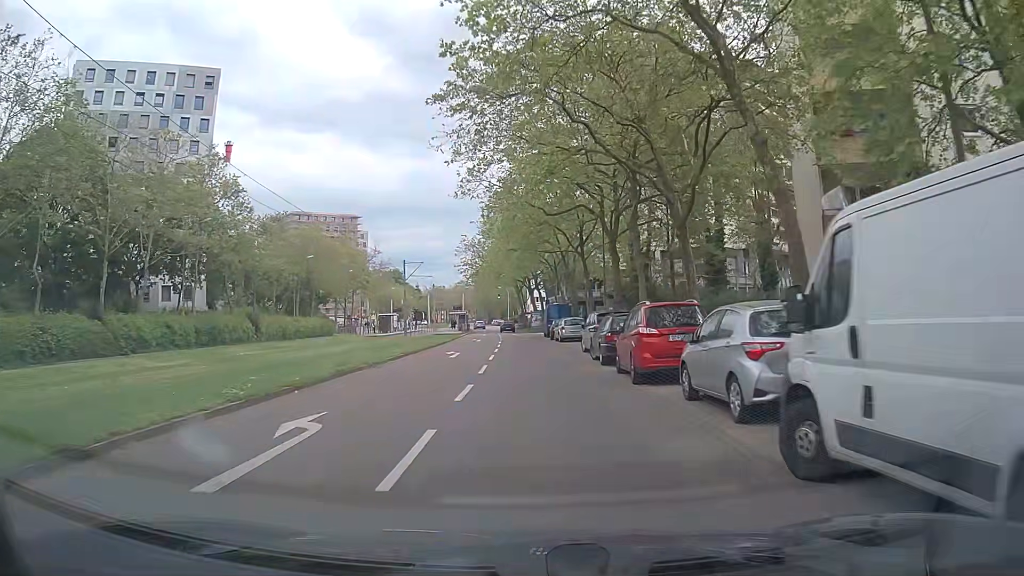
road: tertiary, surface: asphalt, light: Day
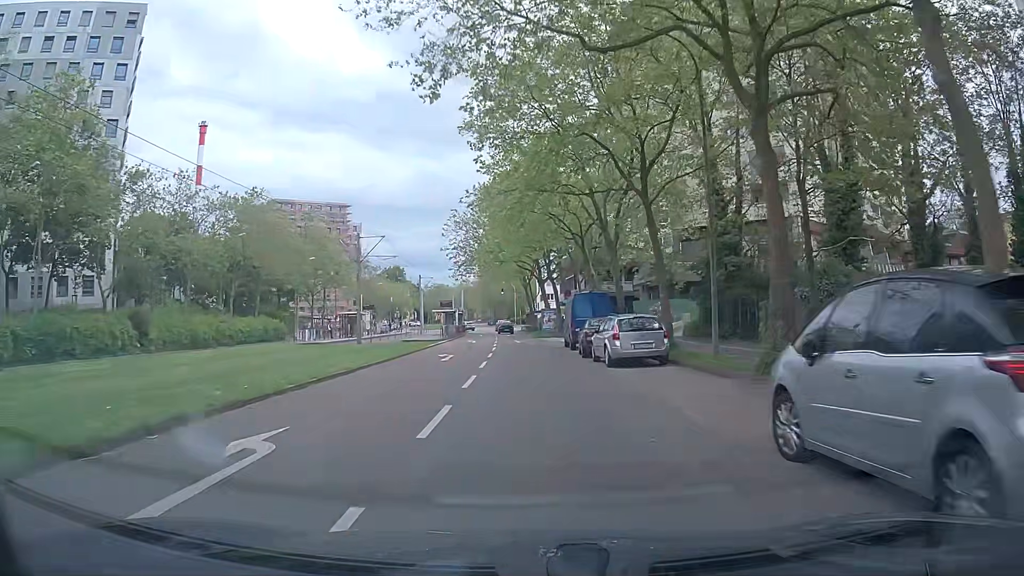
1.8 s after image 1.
(+0.1, +21.5) m; -1°
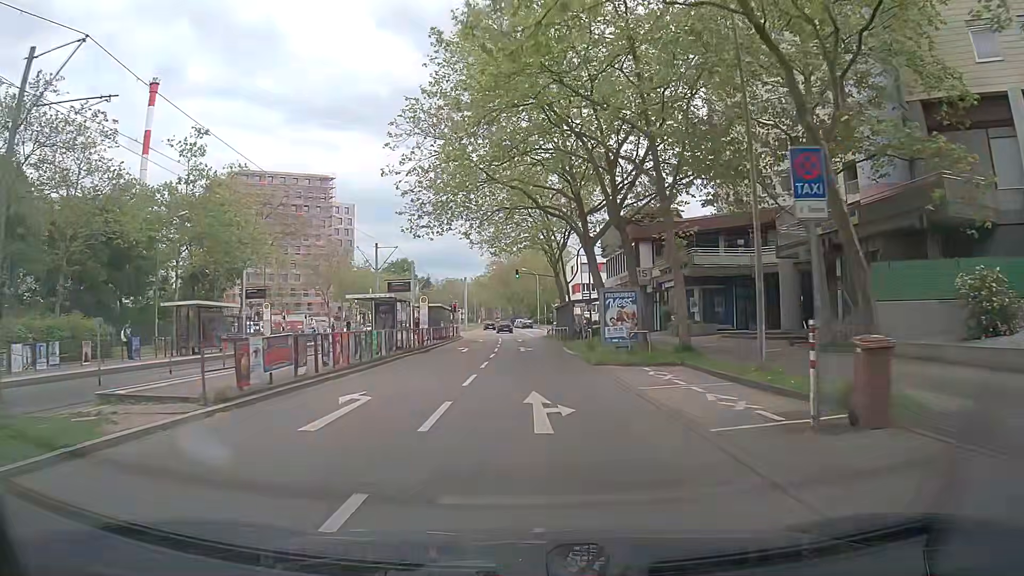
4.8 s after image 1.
(-0.2, +35.6) m; -1°
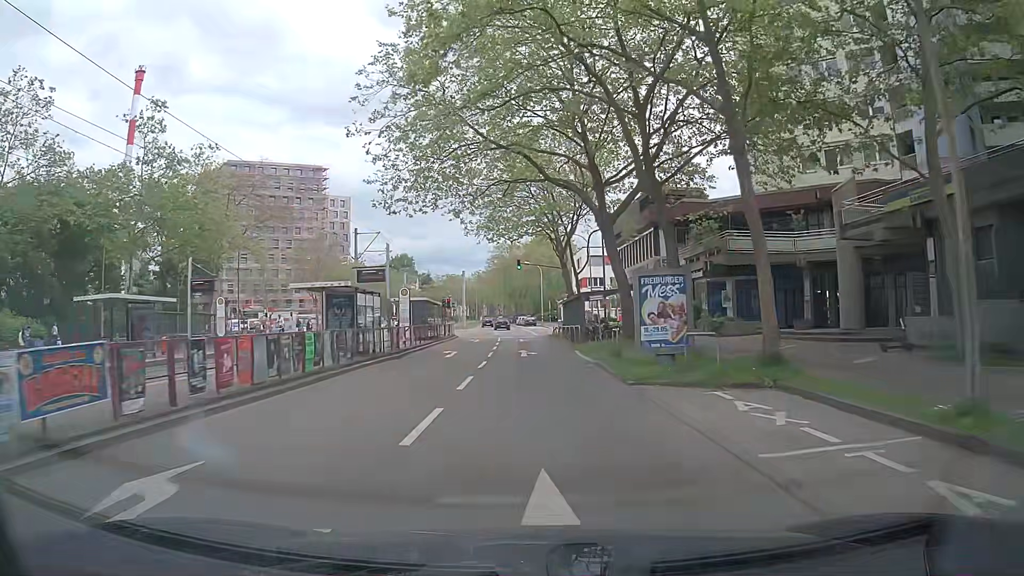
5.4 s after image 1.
(0.0, +7.1) m; 0°
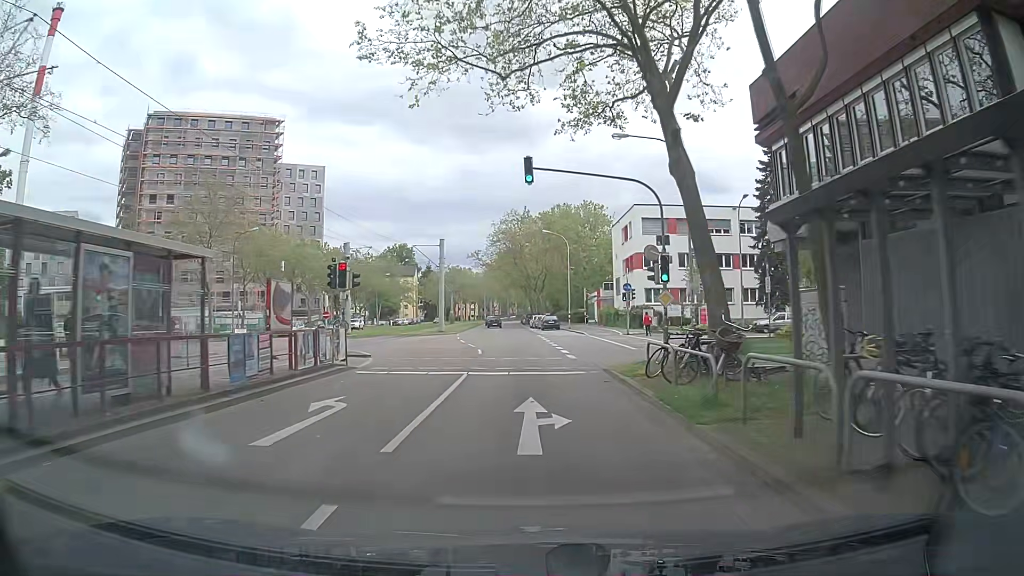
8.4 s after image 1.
(-0.5, +35.4) m; -2°
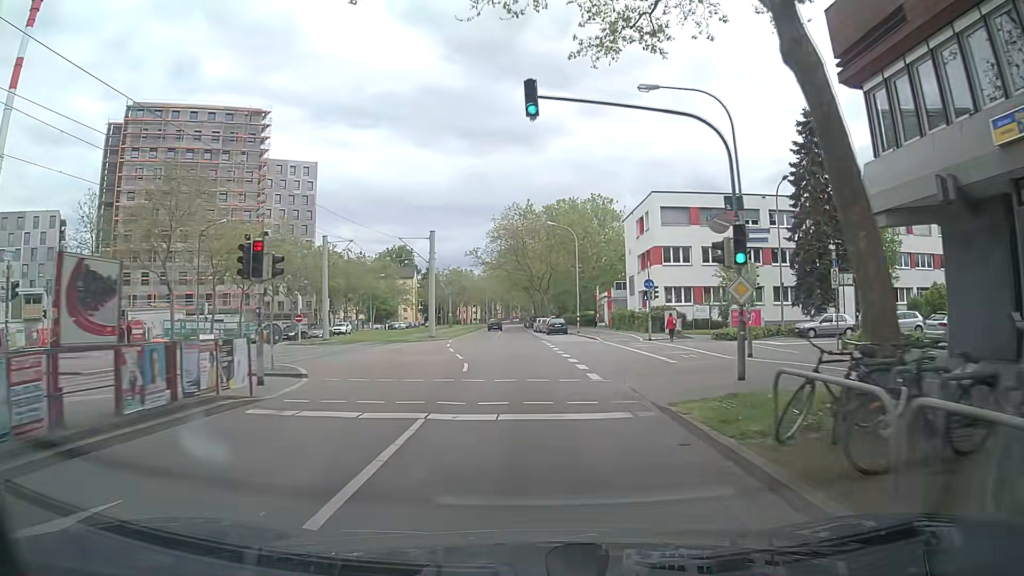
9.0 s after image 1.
(0.0, +7.2) m; -1°
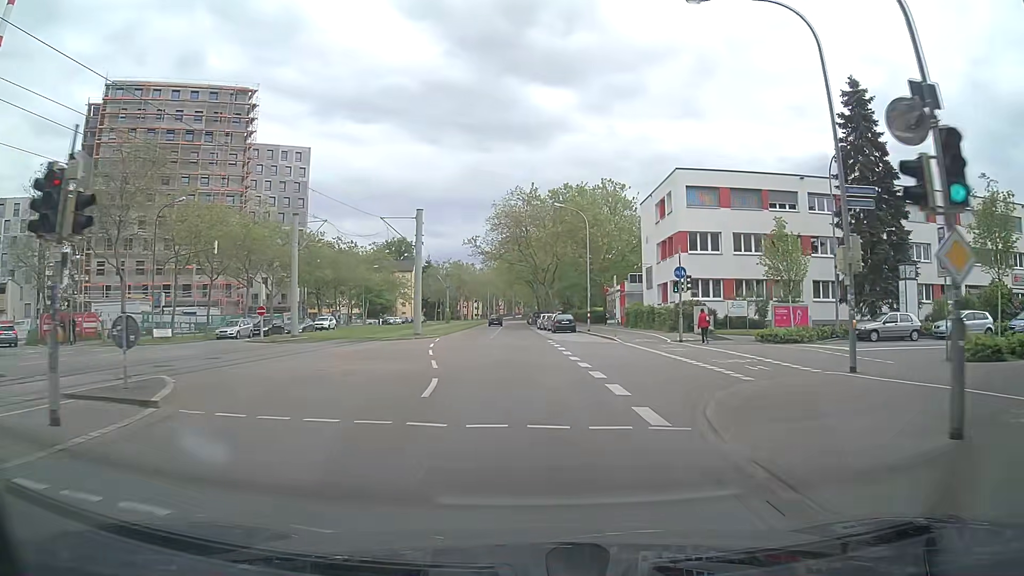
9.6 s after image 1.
(0.0, +7.3) m; 0°
